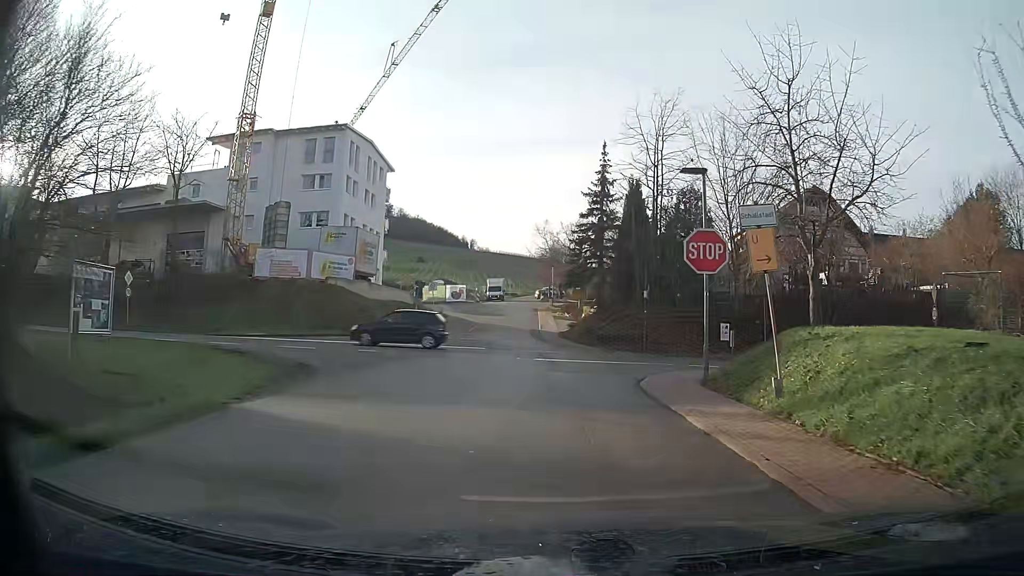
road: residential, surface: asphalt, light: Day
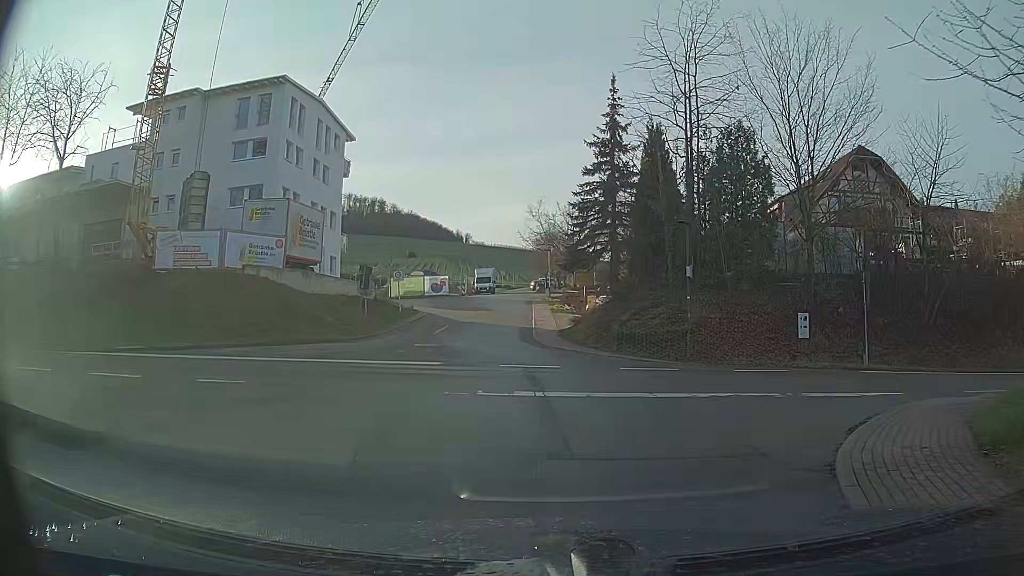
(0.0, +10.7) m; +3°
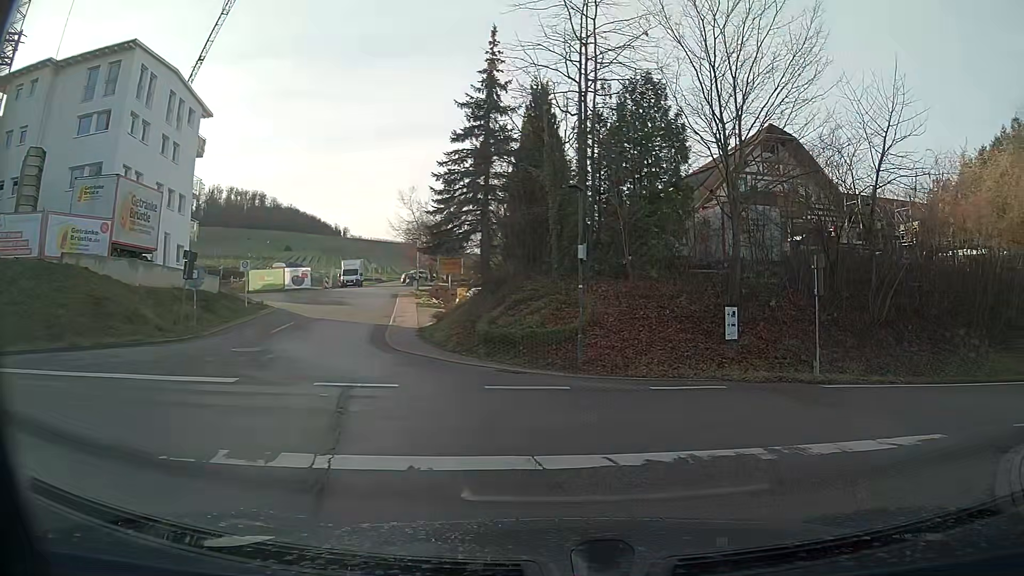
(+0.4, +5.1) m; +10°
